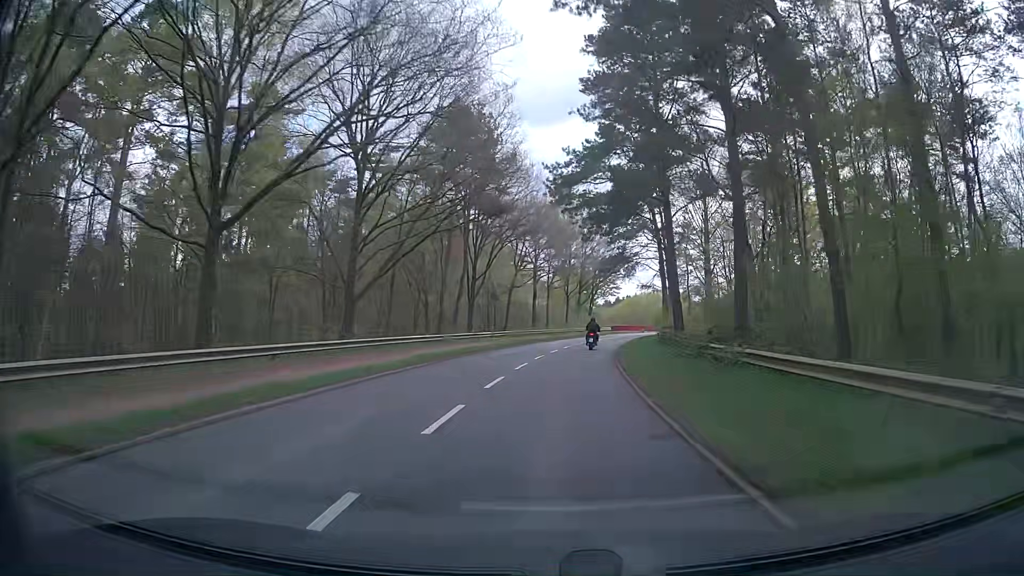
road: secondary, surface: asphalt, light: Day
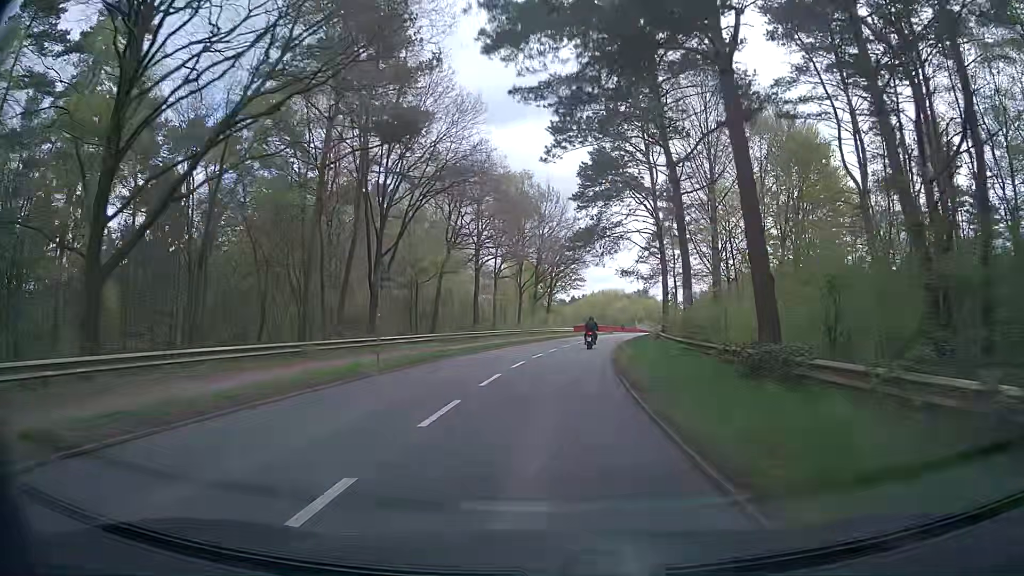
(+0.7, +17.5) m; +5°
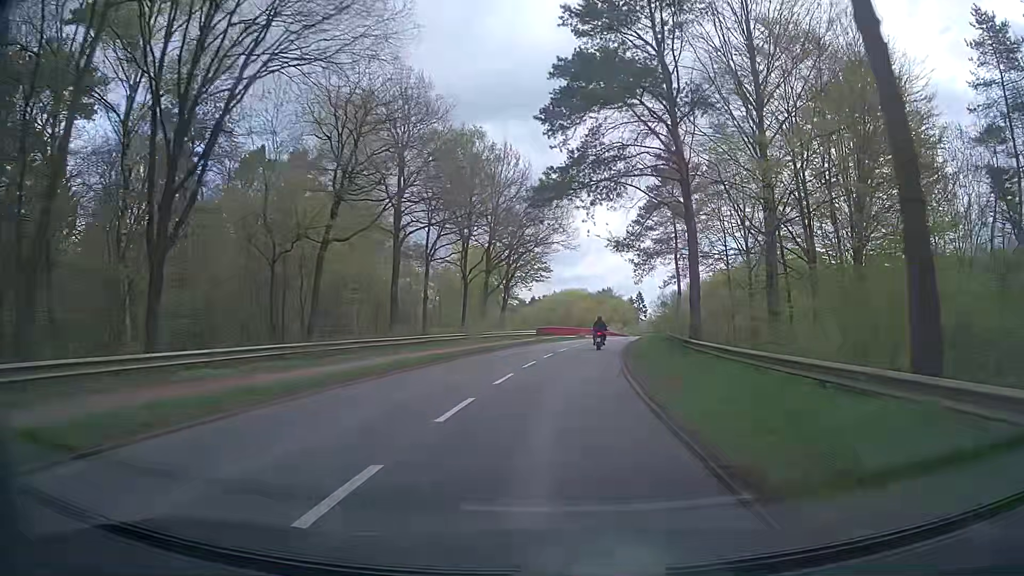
(+0.3, +17.4) m; +4°
(0, +10) (+1, +20) (+1, +30) (+3, +40) (+5, +50) (+7, +60) (+9, +69) (+11, +79) (+13, +89) (+15, +99) m
